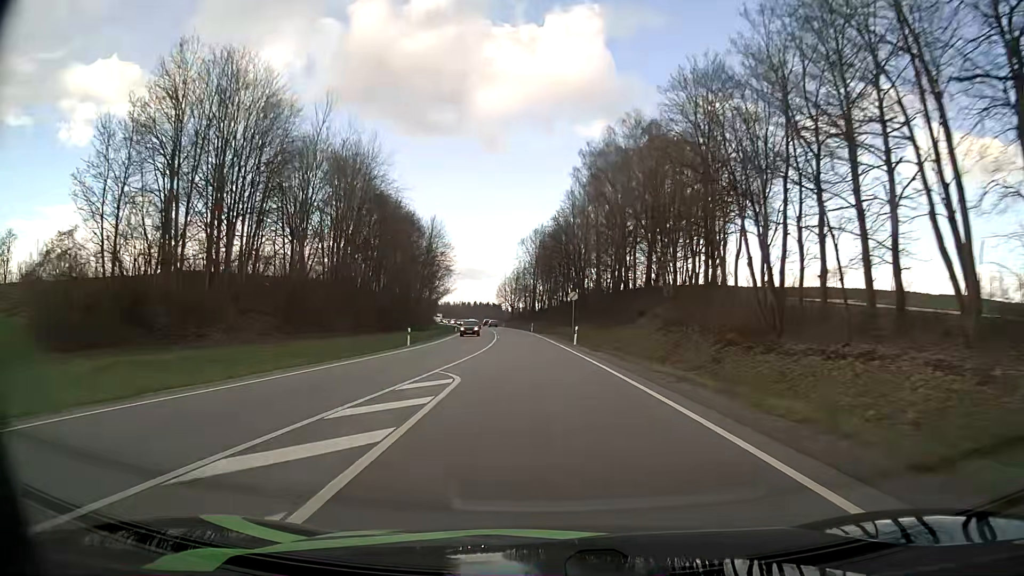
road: primary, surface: asphalt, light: Day
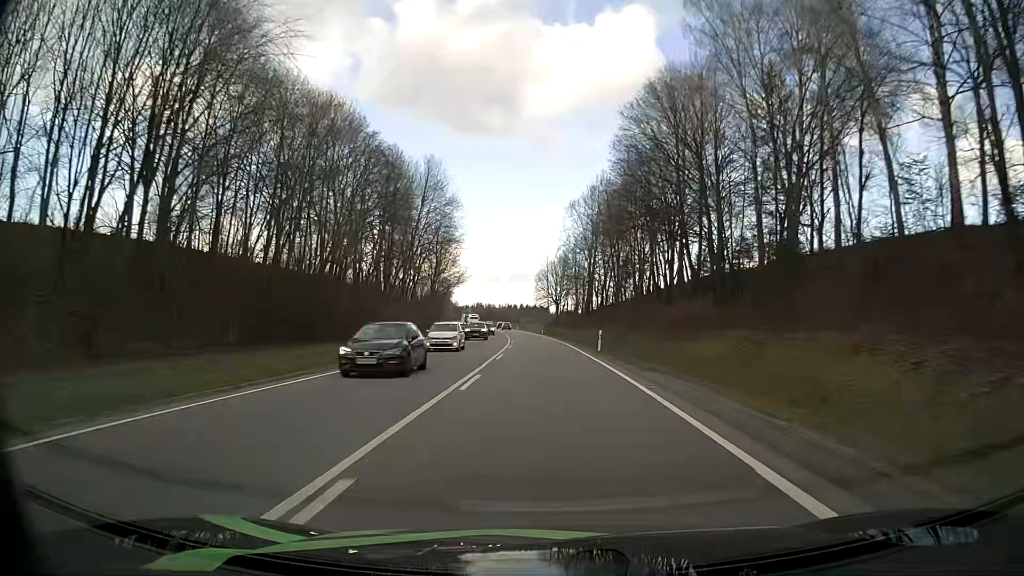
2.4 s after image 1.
(-2.3, +53.8) m; -4°
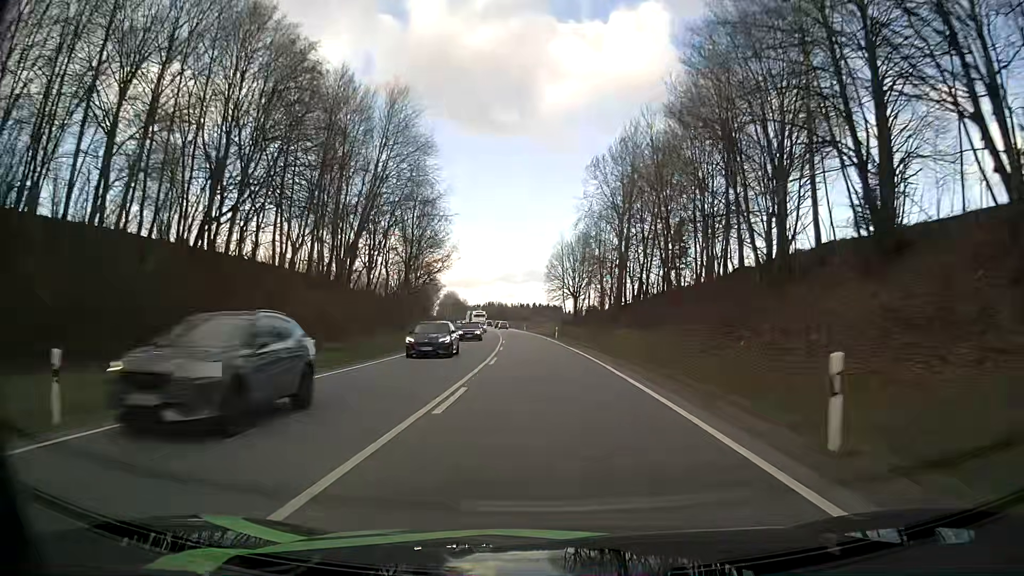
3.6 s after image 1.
(-0.2, +27.8) m; -1°
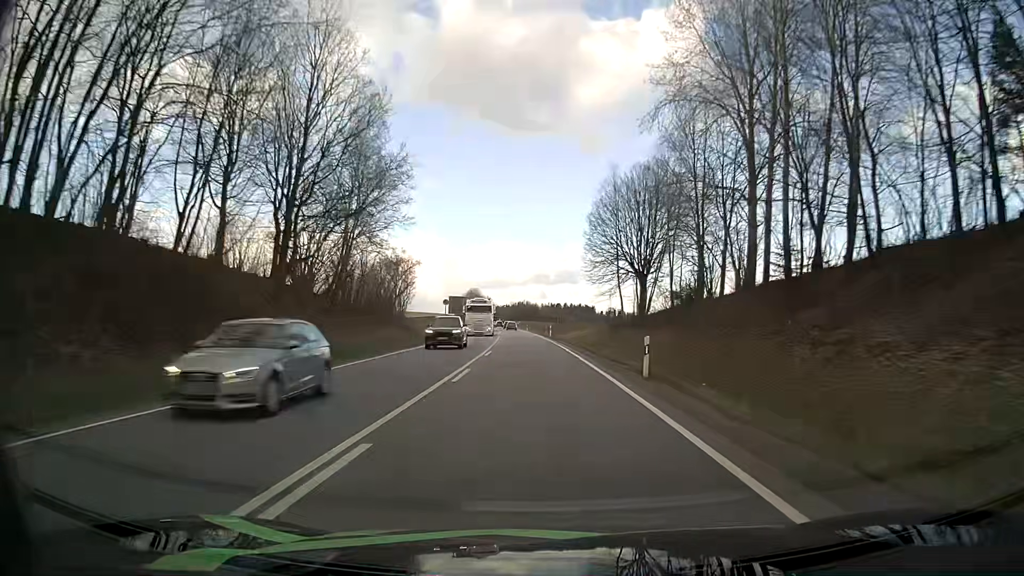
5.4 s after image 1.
(-0.7, +43.0) m; -2°
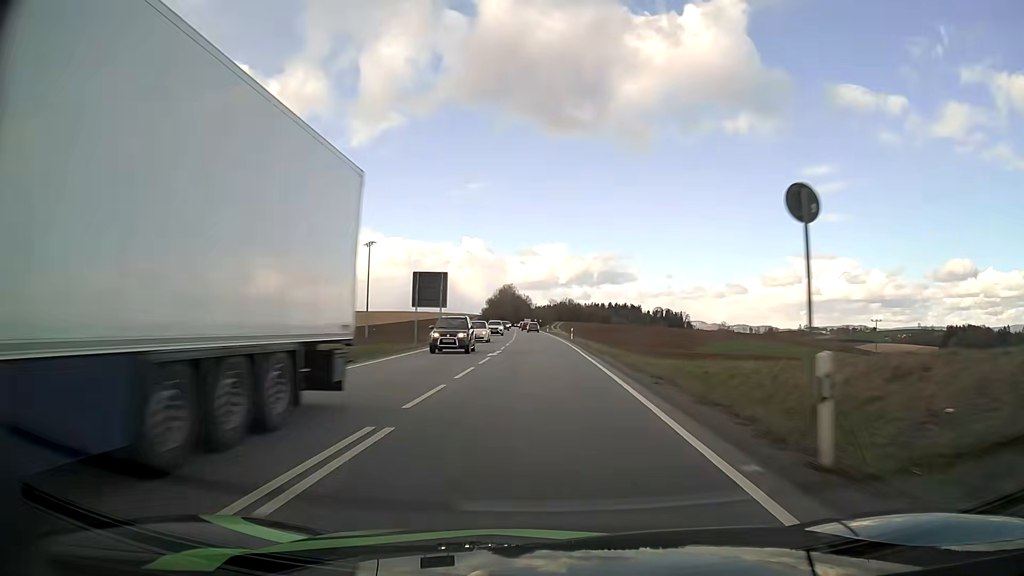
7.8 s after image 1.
(-2.0, +59.2) m; -4°
(0, +10) (0, +20) (0, +30) (-1, +40) (-1, +50) (-2, +60) (-2, +70) (-2, +80) (-3, +90) (-3, +100) m
